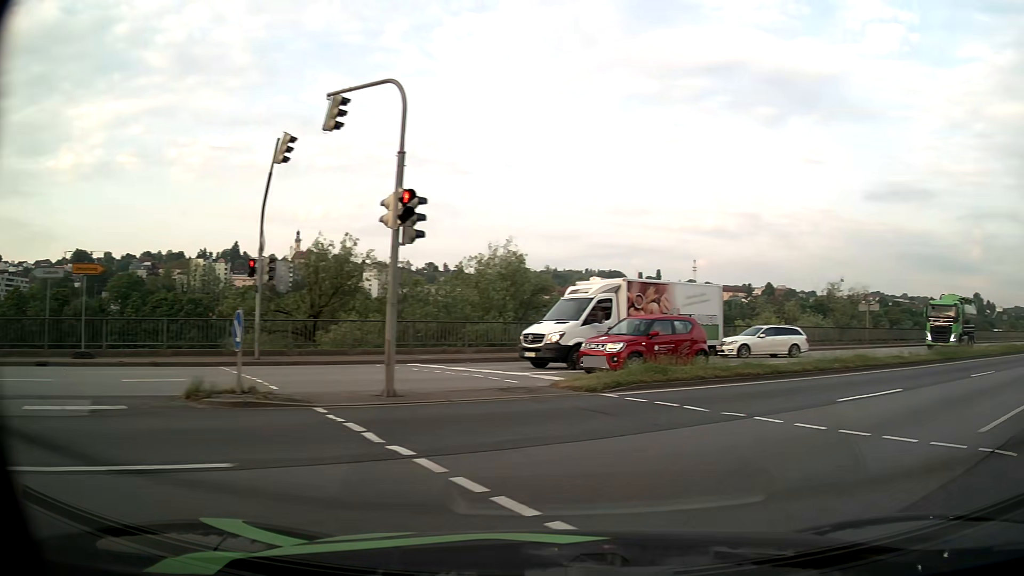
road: primary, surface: asphalt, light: Day
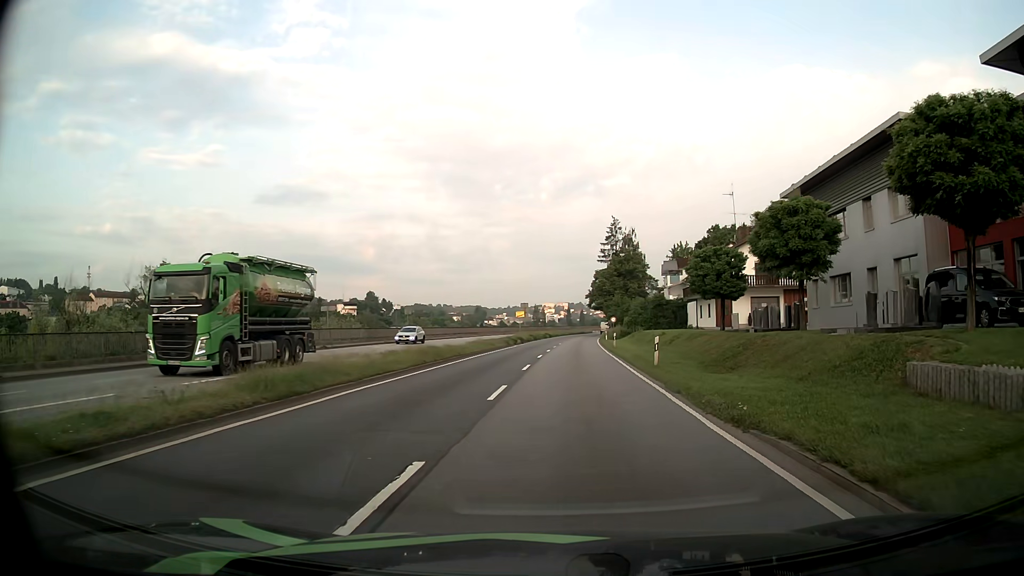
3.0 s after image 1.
(+9.4, +14.5) m; +53°
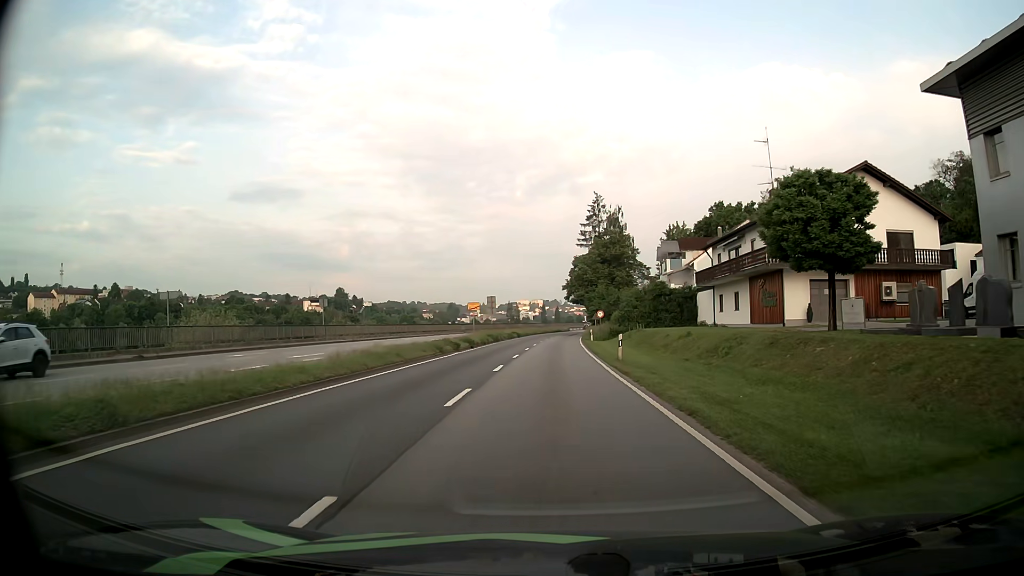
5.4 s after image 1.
(+0.7, +20.0) m; +2°
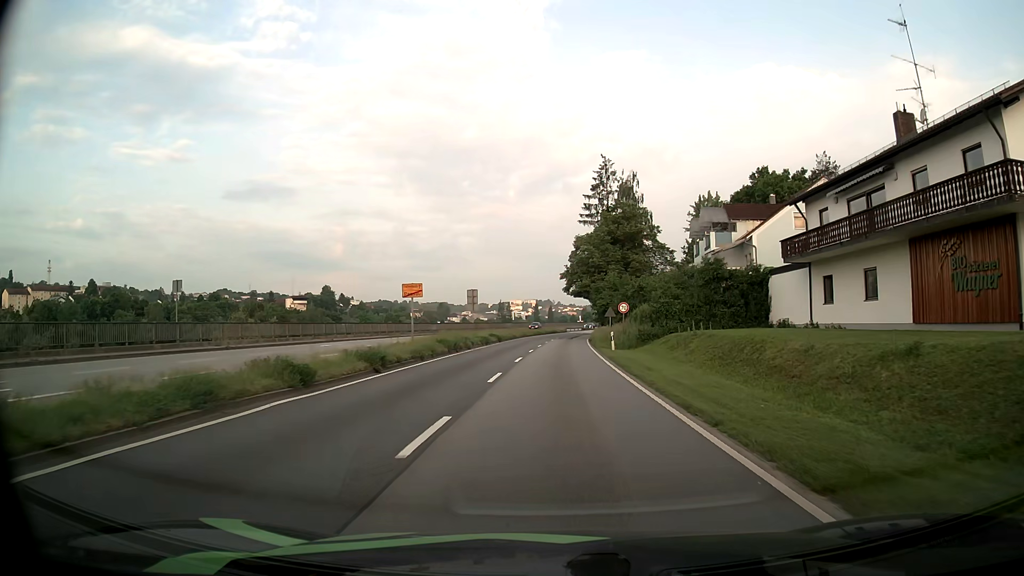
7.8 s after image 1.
(-0.2, +22.4) m; 0°
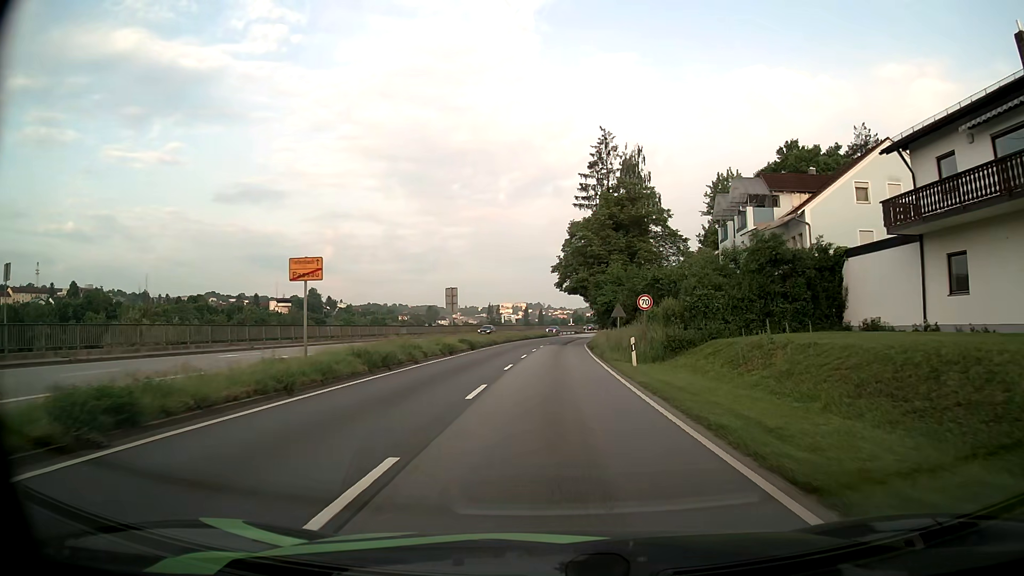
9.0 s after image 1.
(+0.1, +12.6) m; +1°
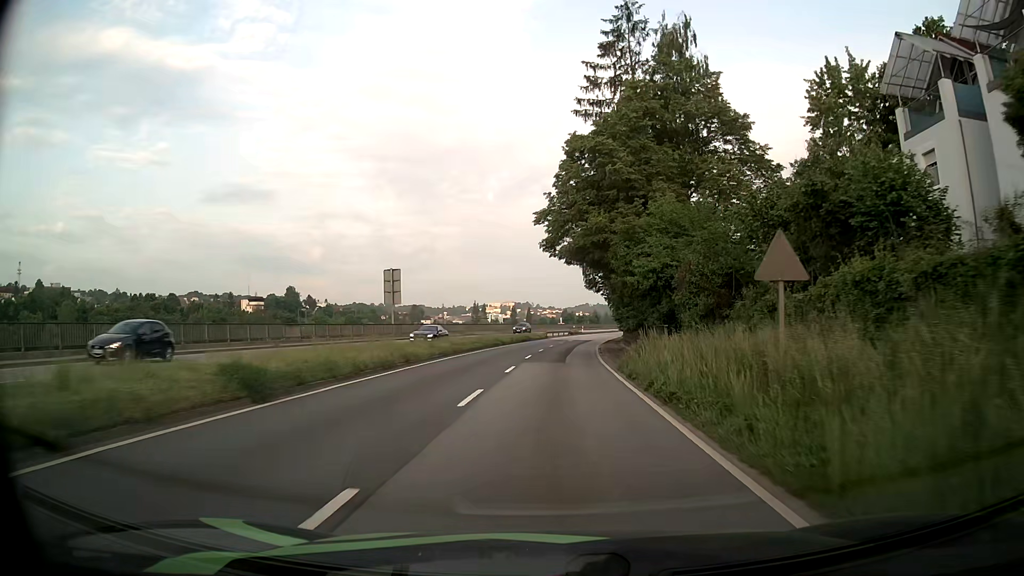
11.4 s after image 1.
(+0.3, +28.9) m; +1°
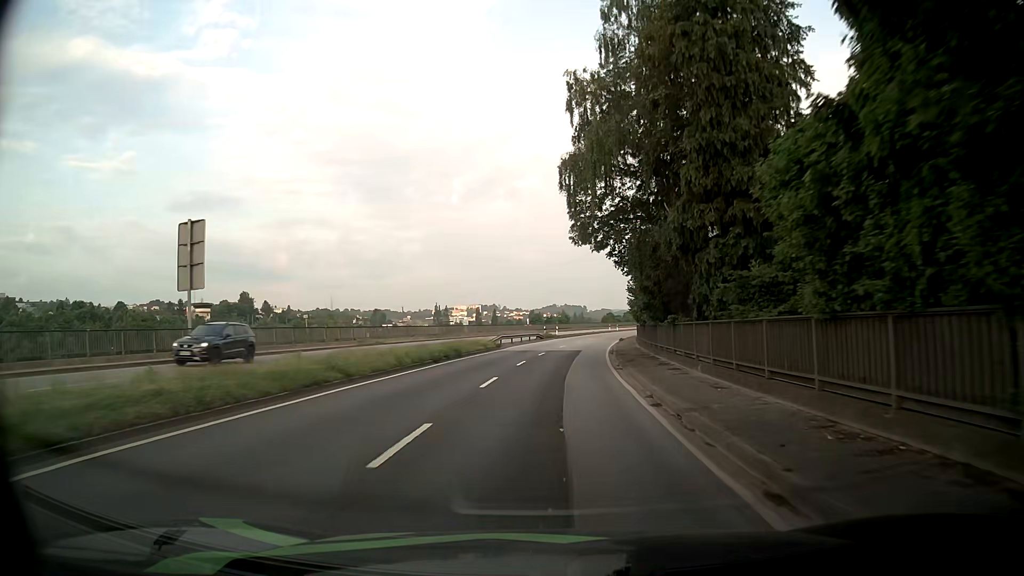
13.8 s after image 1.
(+0.8, +32.6) m; +2°
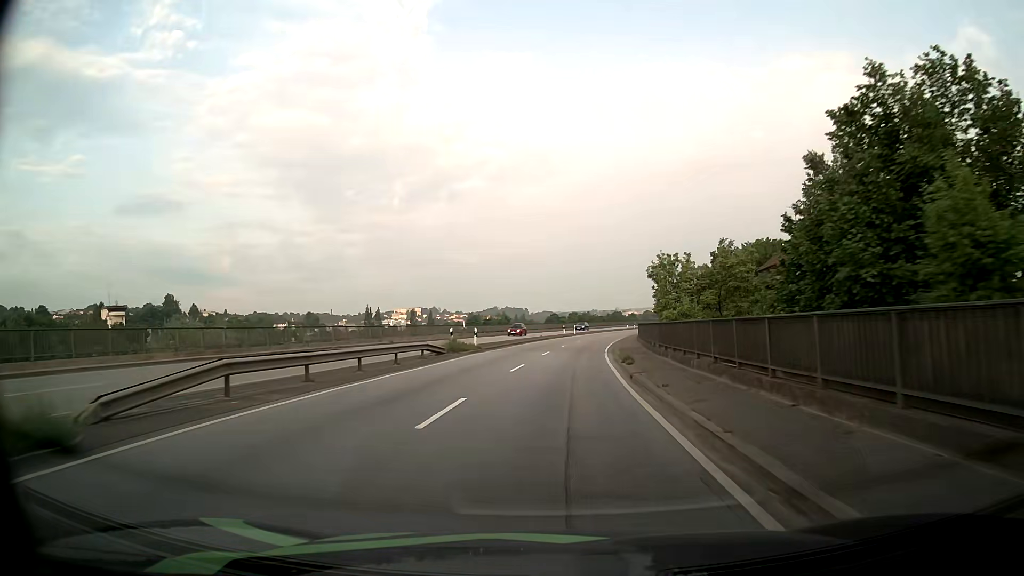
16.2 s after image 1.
(+1.8, +36.7) m; +6°
(0, +10) (0, +20) (+1, +30) (+2, +40) (+3, +50) (+4, +60) (+6, +70) (+7, +80) (+9, +89) (+12, +99) m
